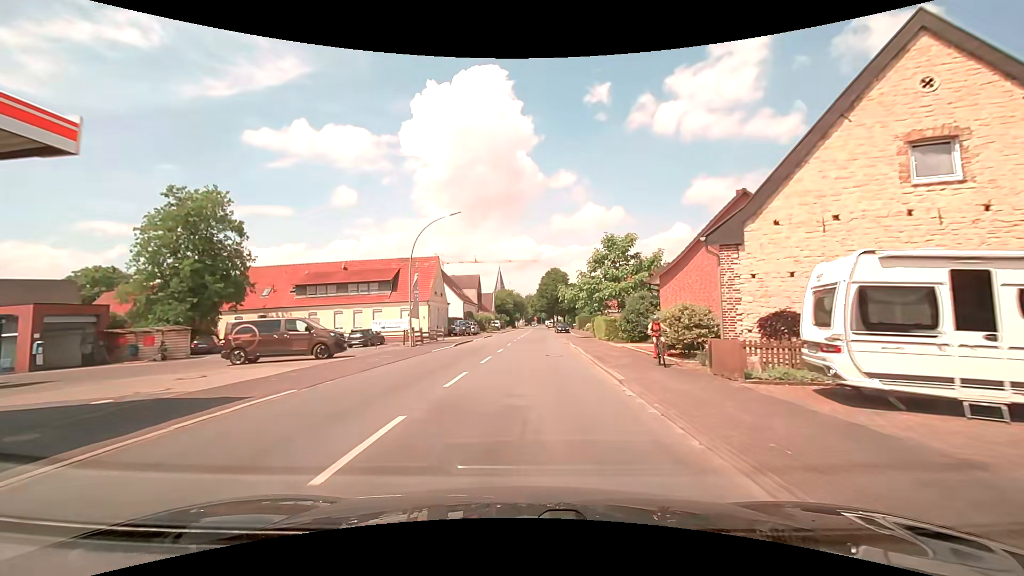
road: secondary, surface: asphalt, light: Day
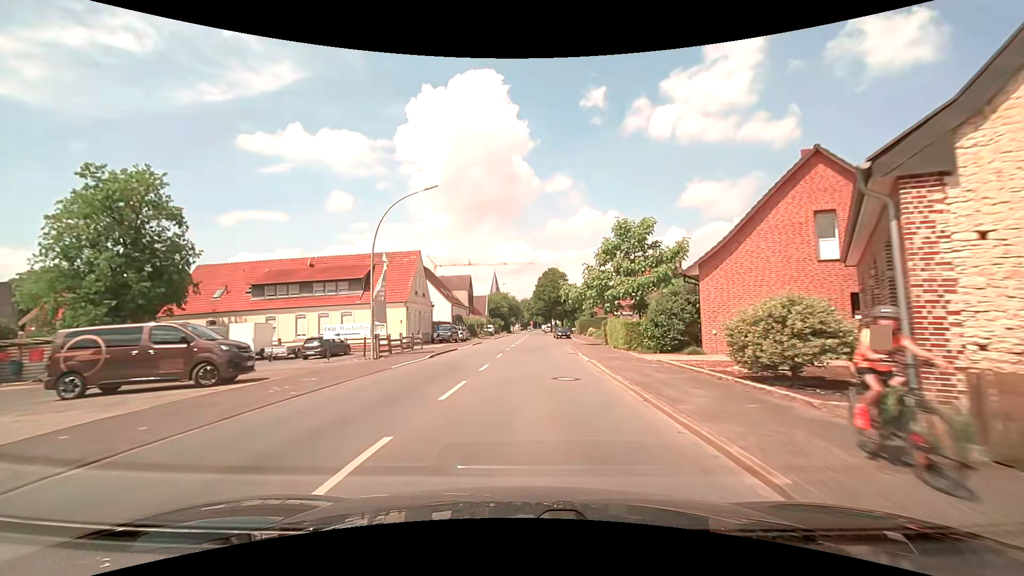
(0.0, +7.5) m; 0°
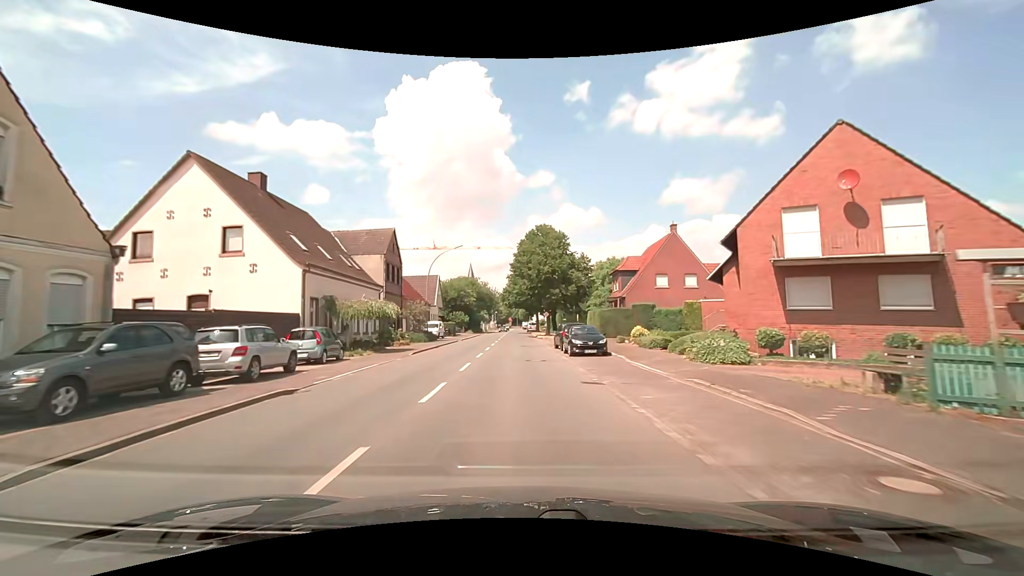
(+1.0, +38.0) m; +3°
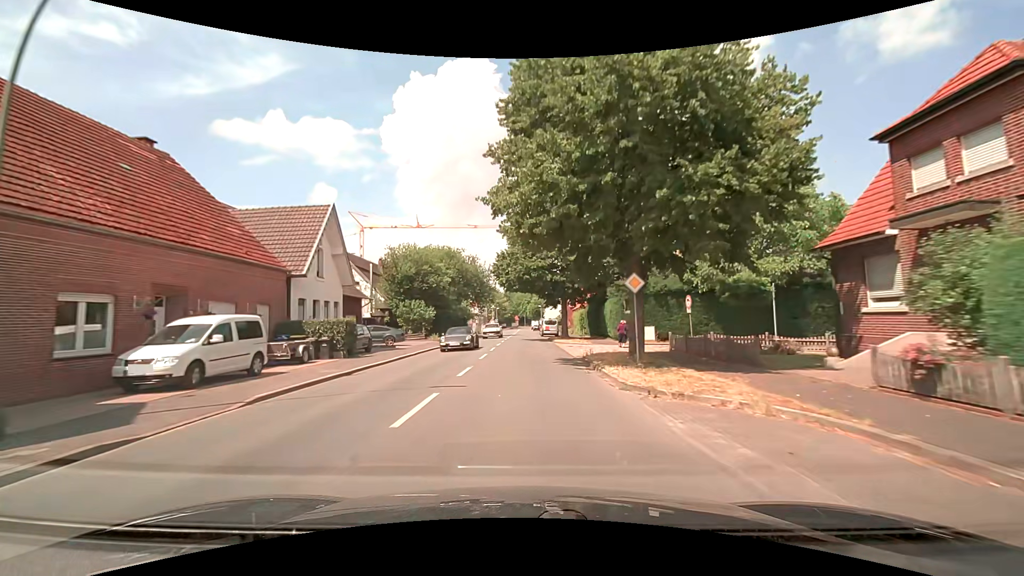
(-0.5, +40.0) m; -1°
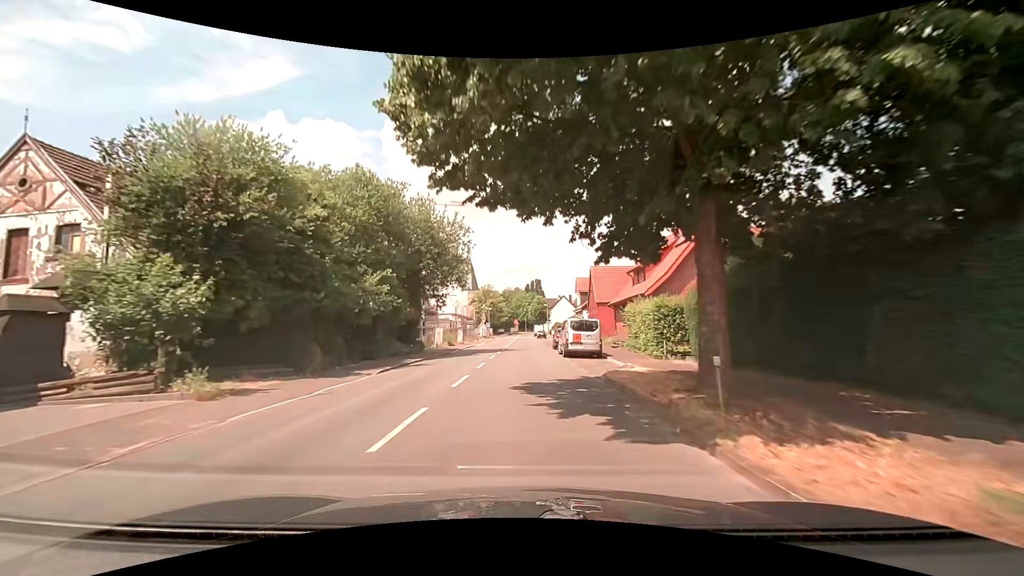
(0.0, +32.6) m; 0°
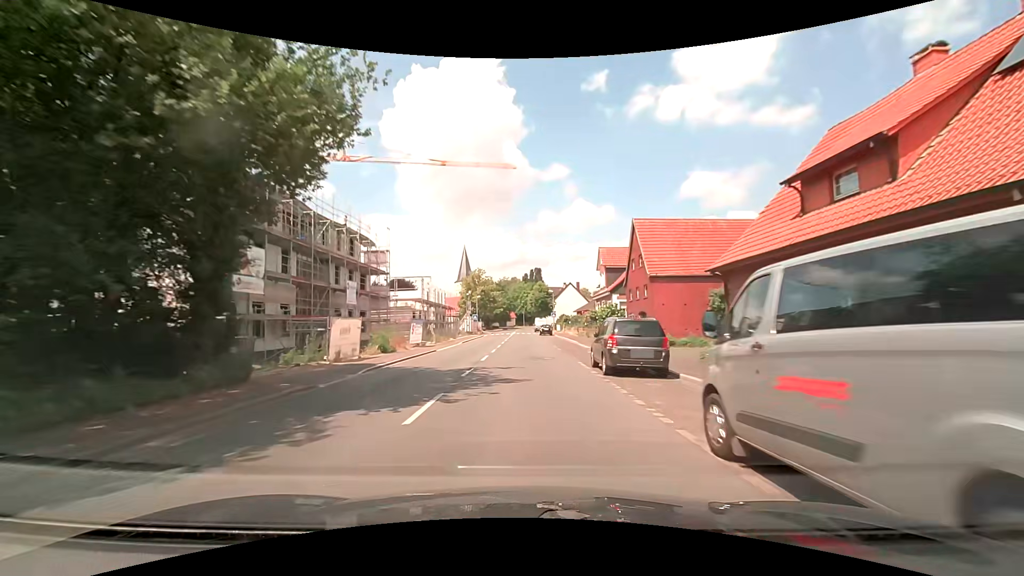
(+0.1, +24.0) m; +1°
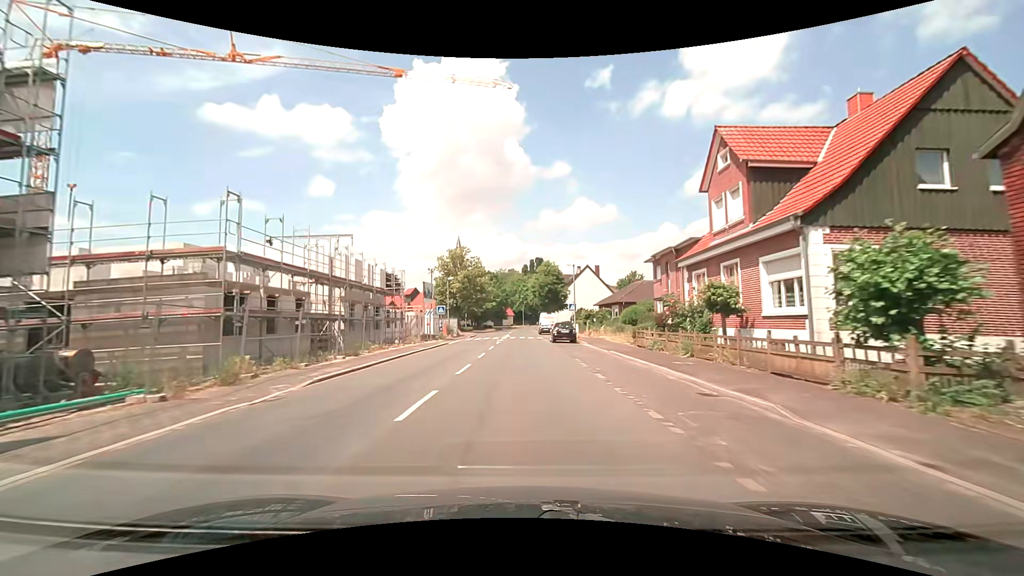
(0.0, +31.4) m; 0°
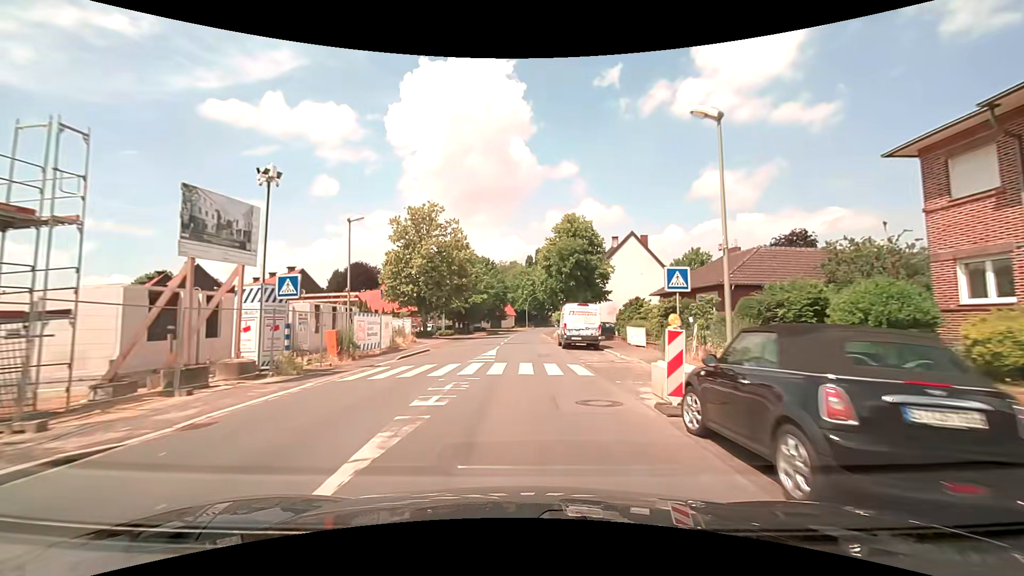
(-0.4, +30.8) m; -1°
(0, +10) (0, +20) (0, +30) (0, +40) (0, +50) (0, +60) (0, +70) (+1, +80) (+1, +90) (+2, +100) m
